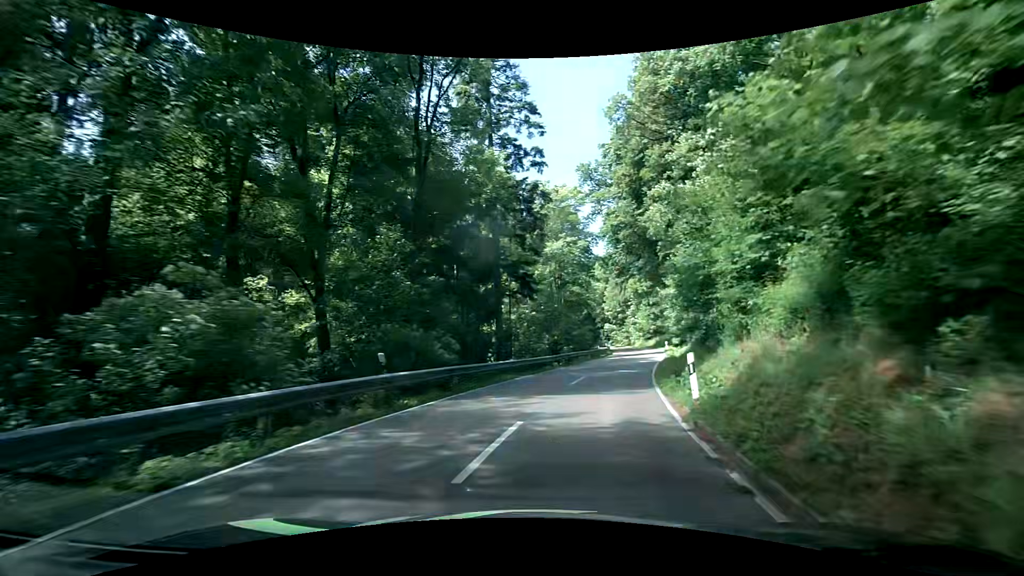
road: secondary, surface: asphalt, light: Day
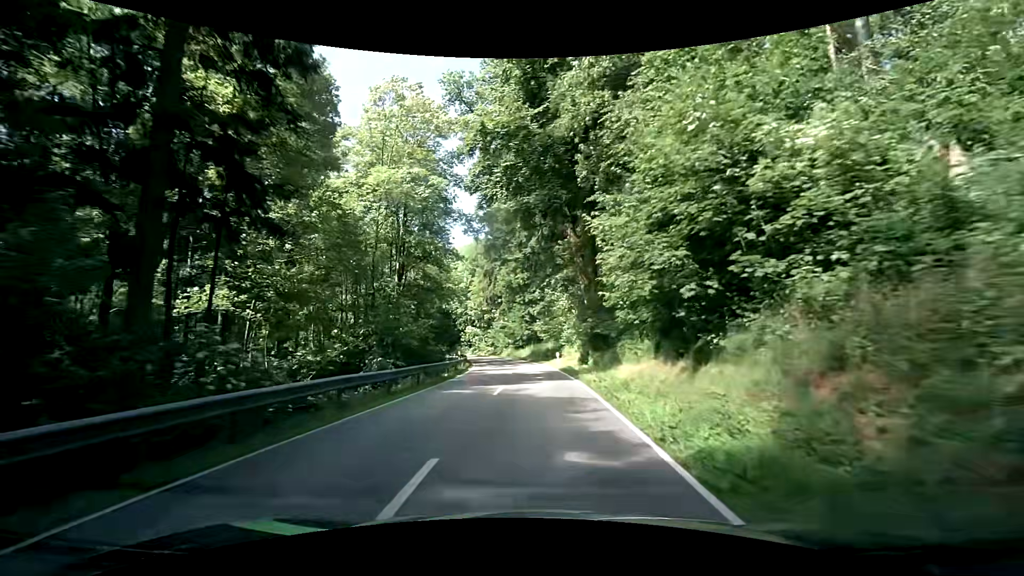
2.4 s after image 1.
(+4.3, +26.2) m; +16°
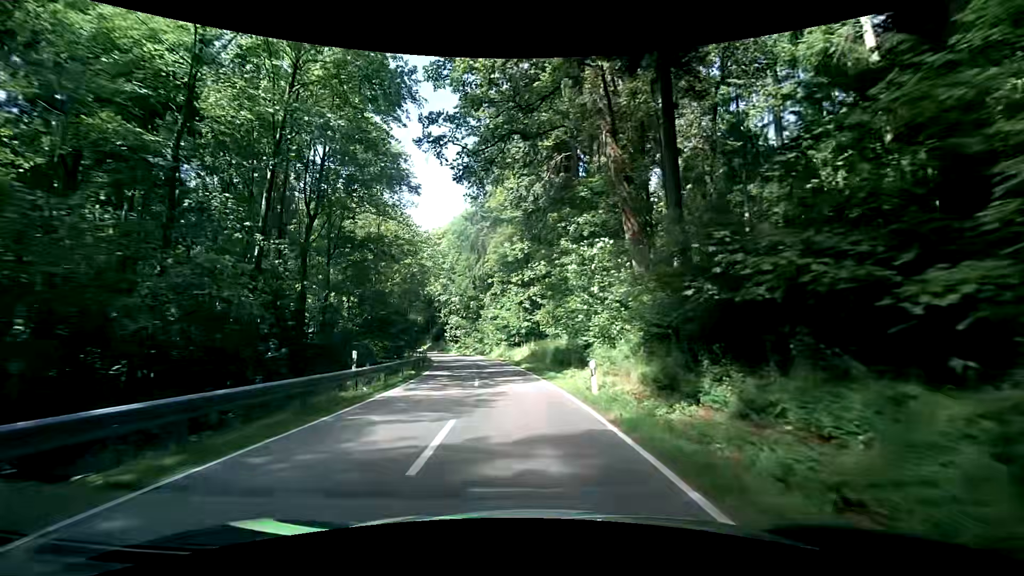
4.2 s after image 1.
(+0.2, +21.1) m; 0°
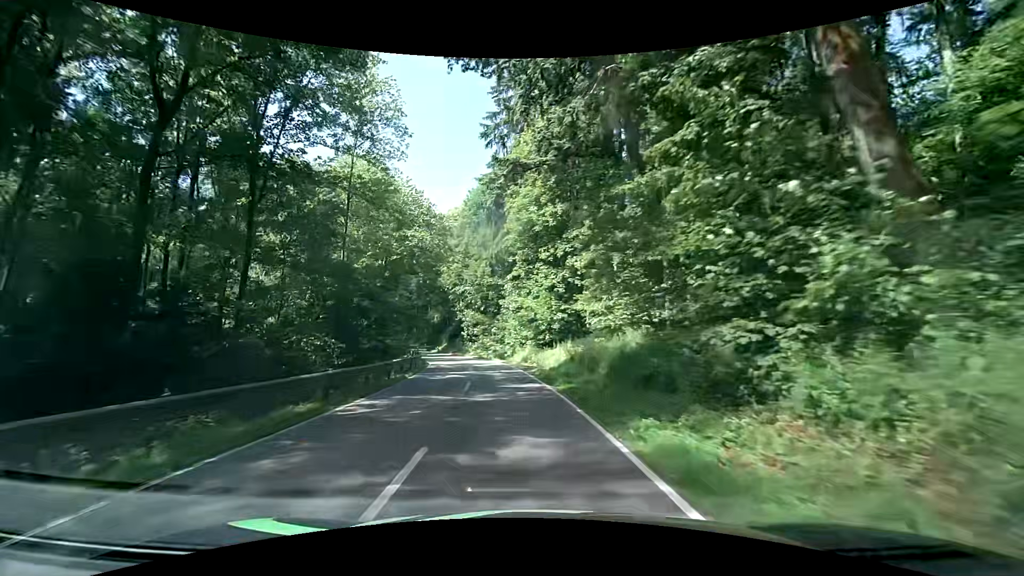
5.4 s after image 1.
(-0.2, +14.7) m; -3°
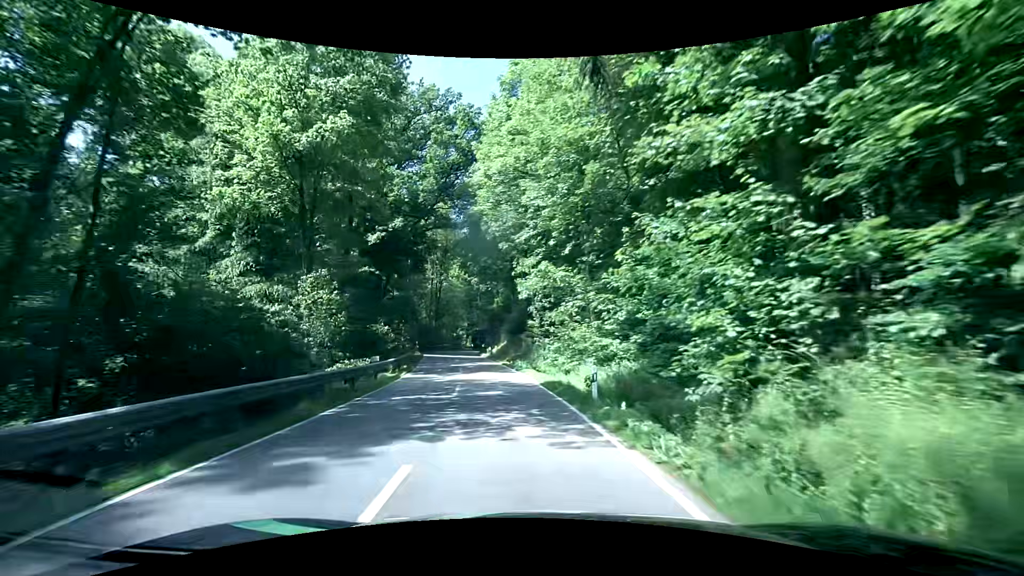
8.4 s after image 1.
(-2.9, +37.2) m; -11°
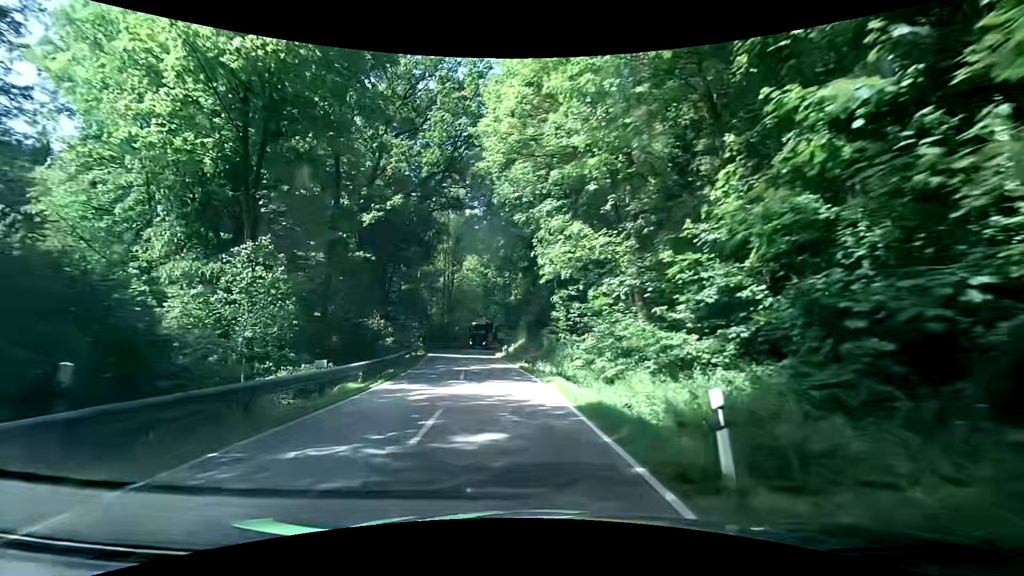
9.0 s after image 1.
(0.0, +7.2) m; -1°
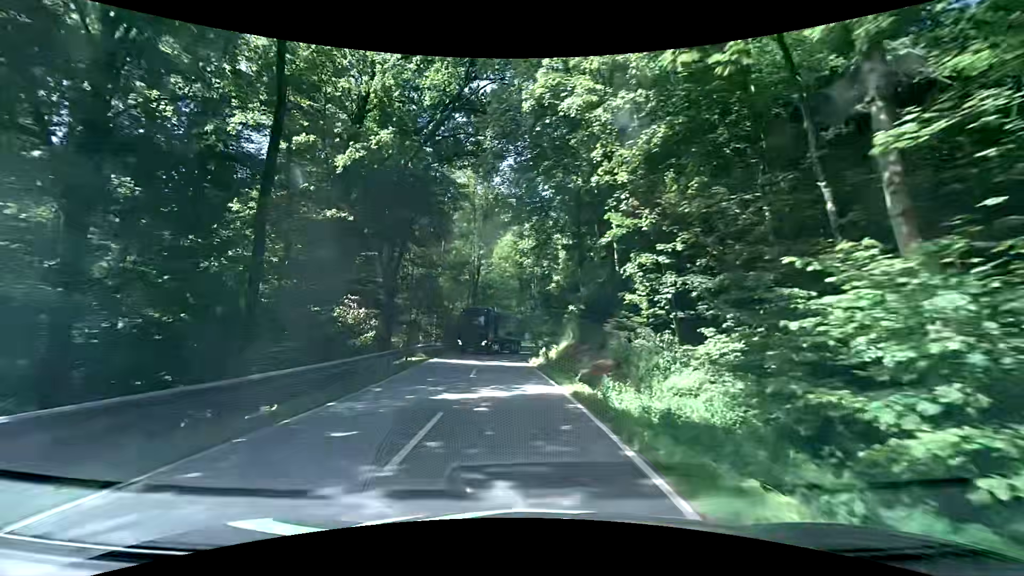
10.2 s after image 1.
(-0.5, +13.2) m; -5°
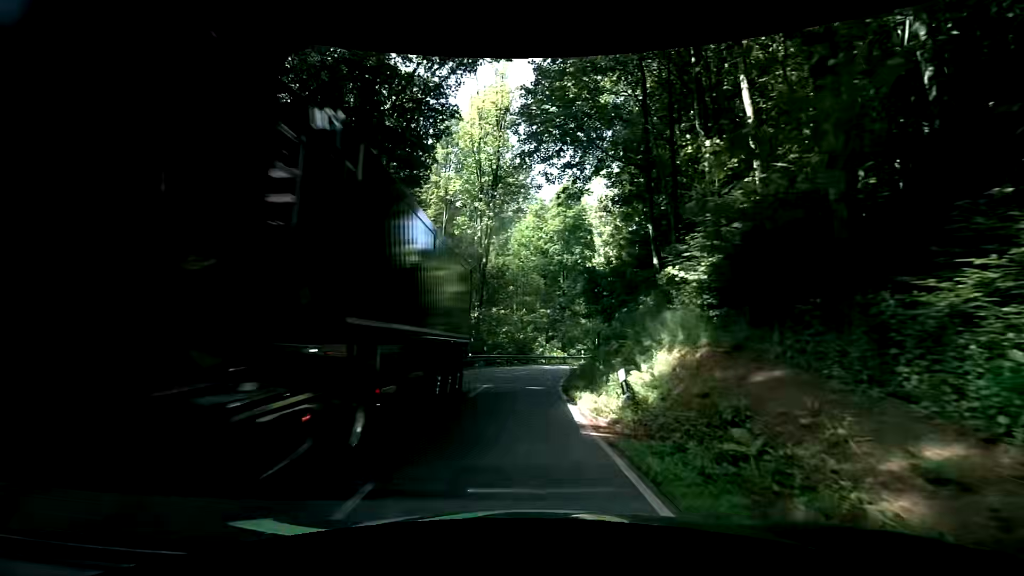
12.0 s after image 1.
(-0.9, +16.2) m; -3°
(0, +10) (-1, +20) (0, +30) (+3, +39) (+8, +48) (+13, +57) (+18, +65) (+22, +75) (+25, +84) (+25, +94) m
